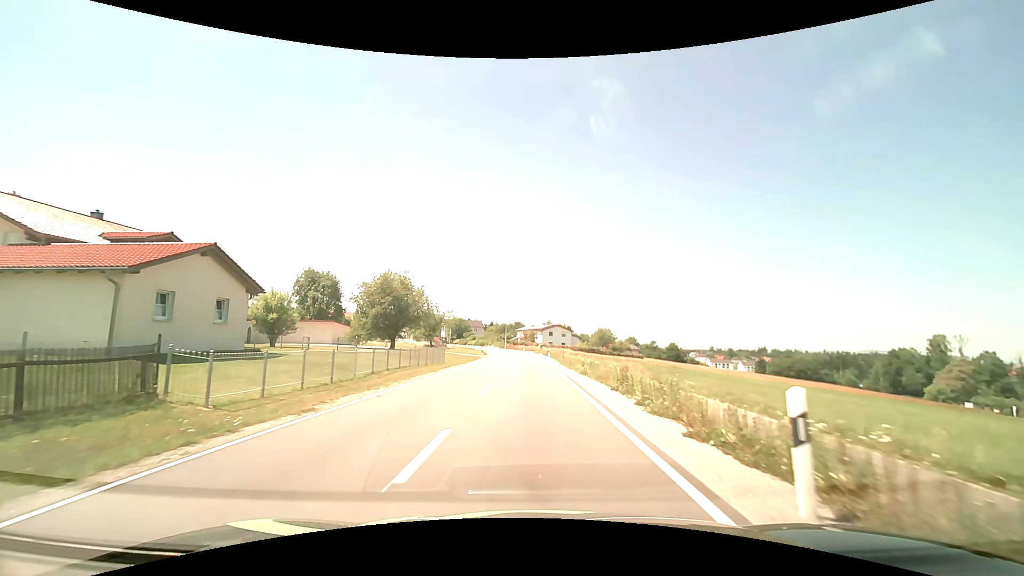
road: tertiary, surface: asphalt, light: Day
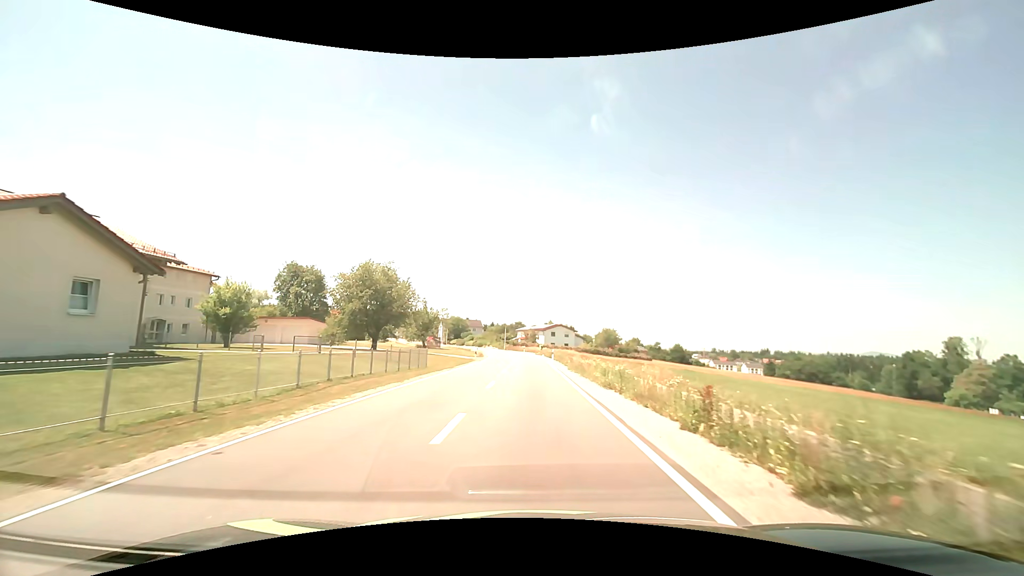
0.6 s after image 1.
(0.0, +7.2) m; 0°
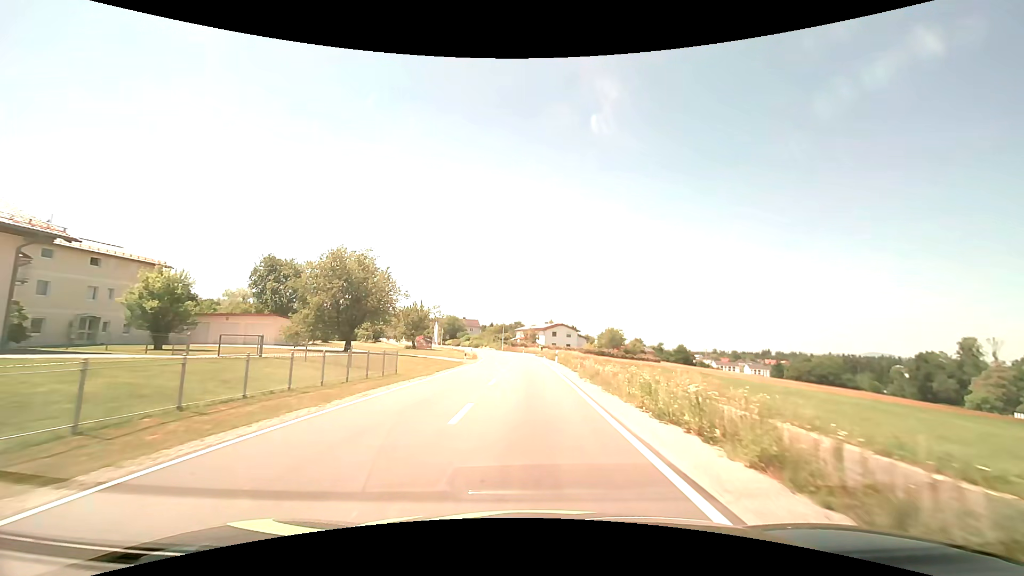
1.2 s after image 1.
(0.0, +7.2) m; 0°
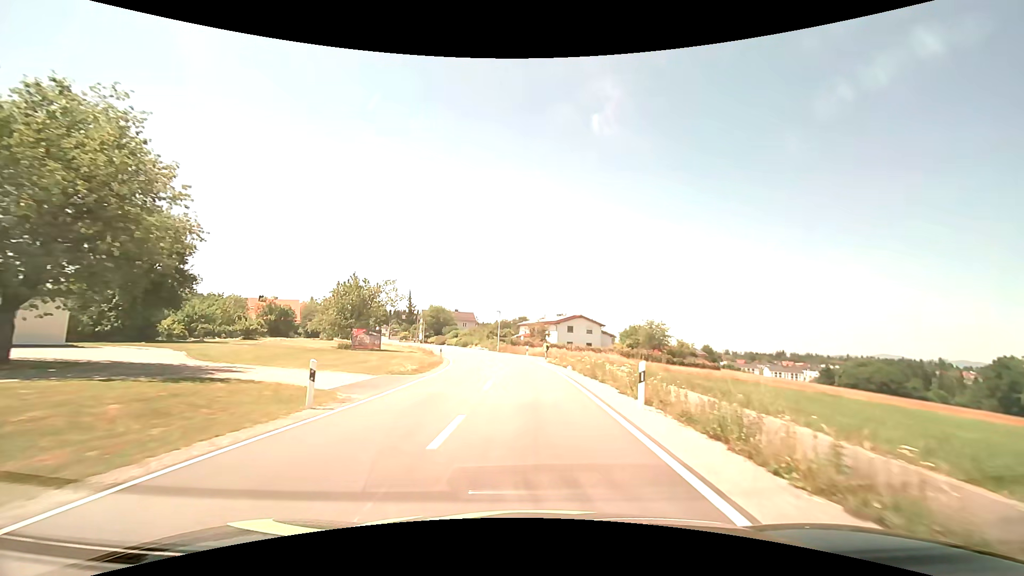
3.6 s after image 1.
(-0.2, +29.1) m; -1°
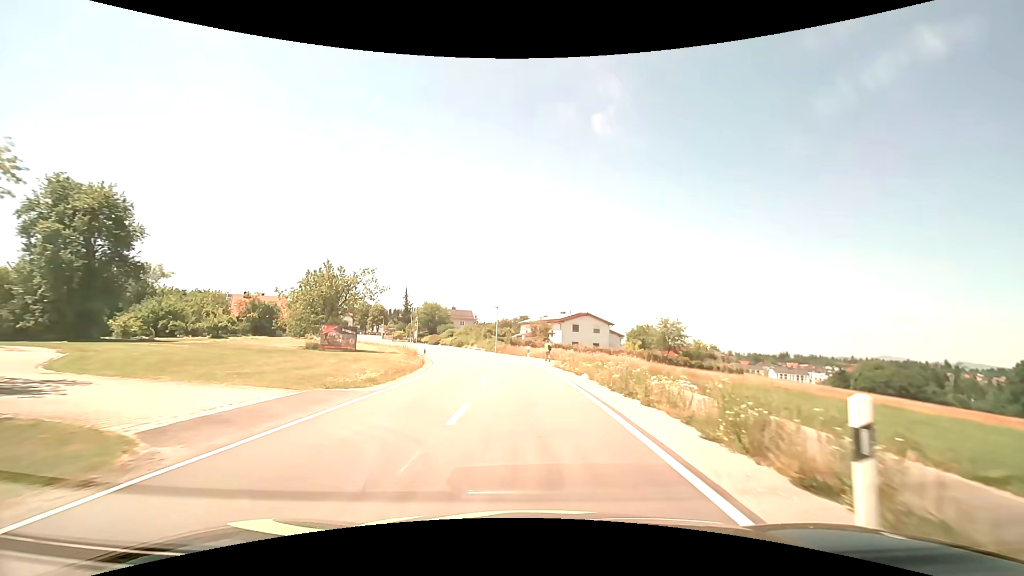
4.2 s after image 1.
(0.0, +7.2) m; 0°
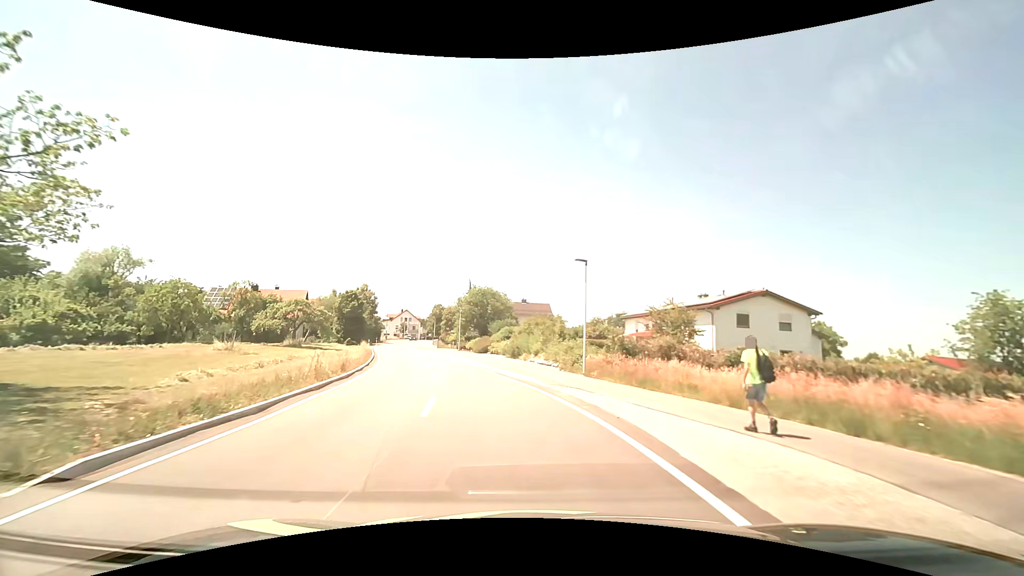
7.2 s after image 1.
(-2.1, +35.3) m; -10°
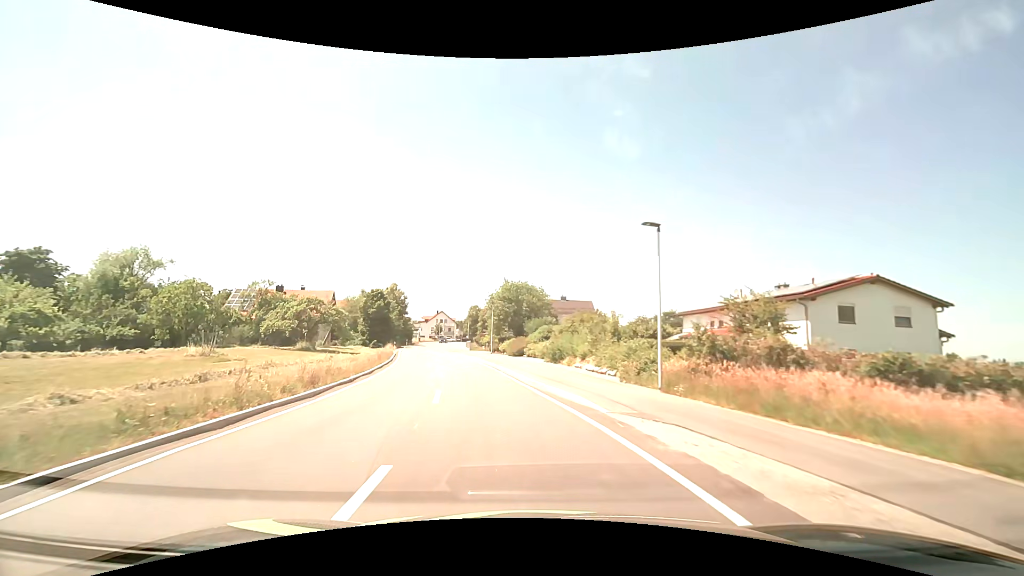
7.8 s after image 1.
(-0.2, +6.9) m; -4°
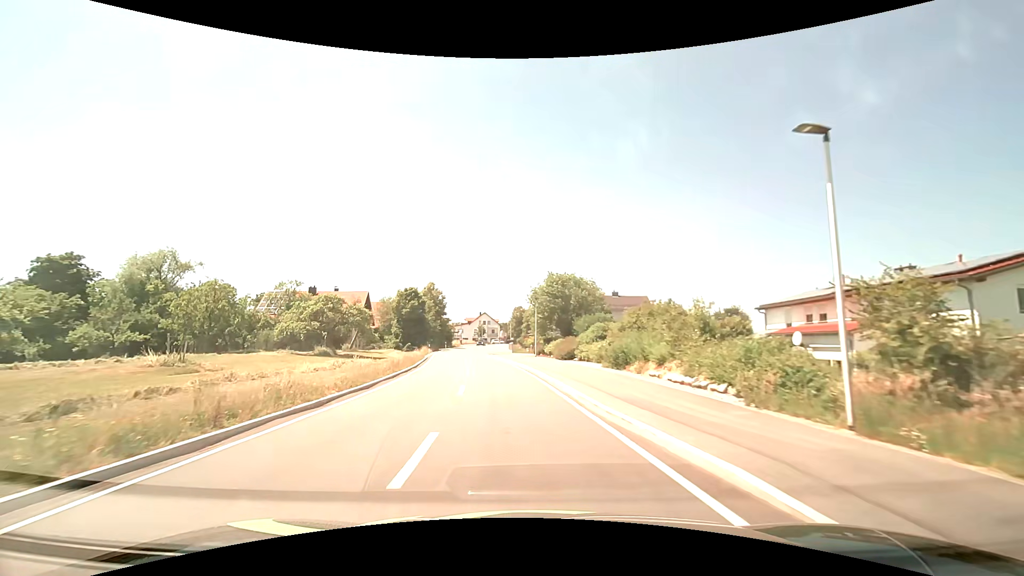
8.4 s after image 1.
(-0.3, +6.9) m; -5°
